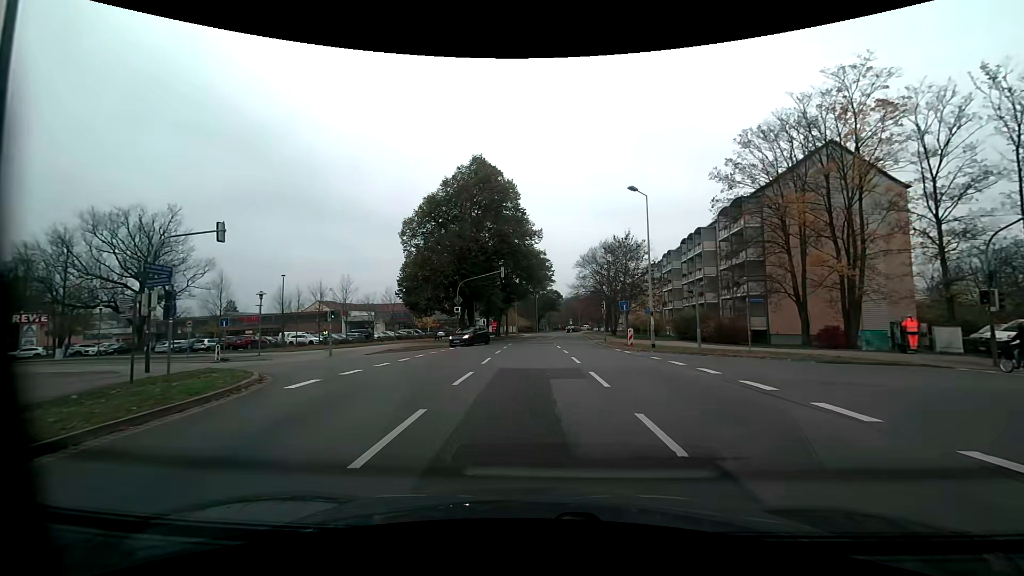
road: residential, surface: asphalt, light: Day
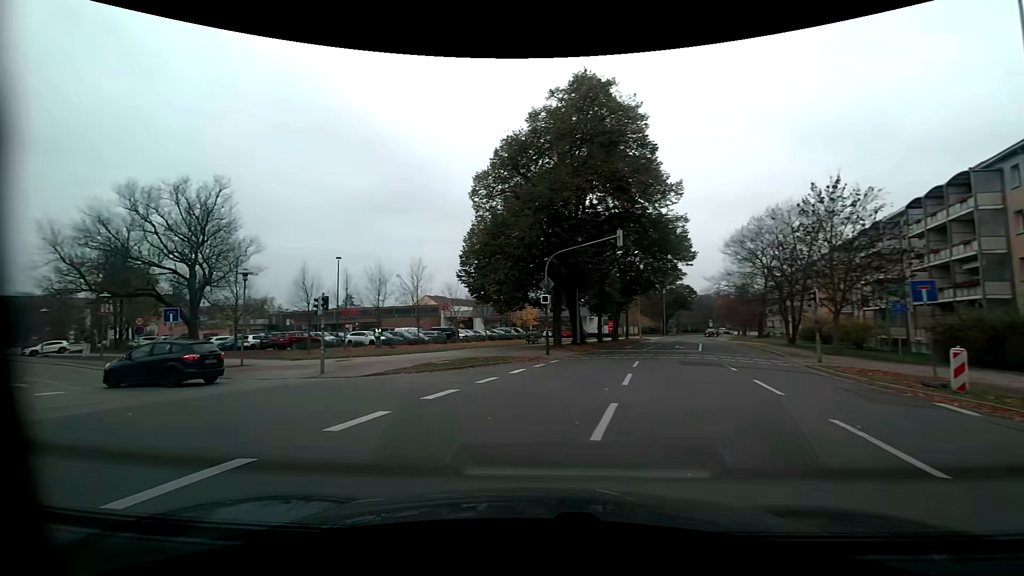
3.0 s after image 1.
(-0.8, +16.7) m; -13°
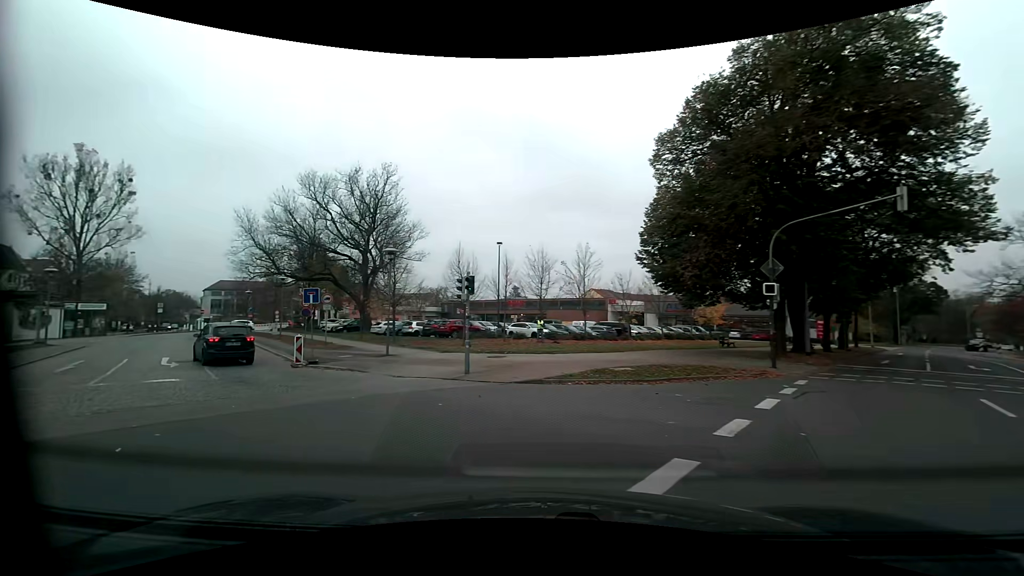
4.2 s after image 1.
(-1.1, +5.9) m; -19°
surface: sett
